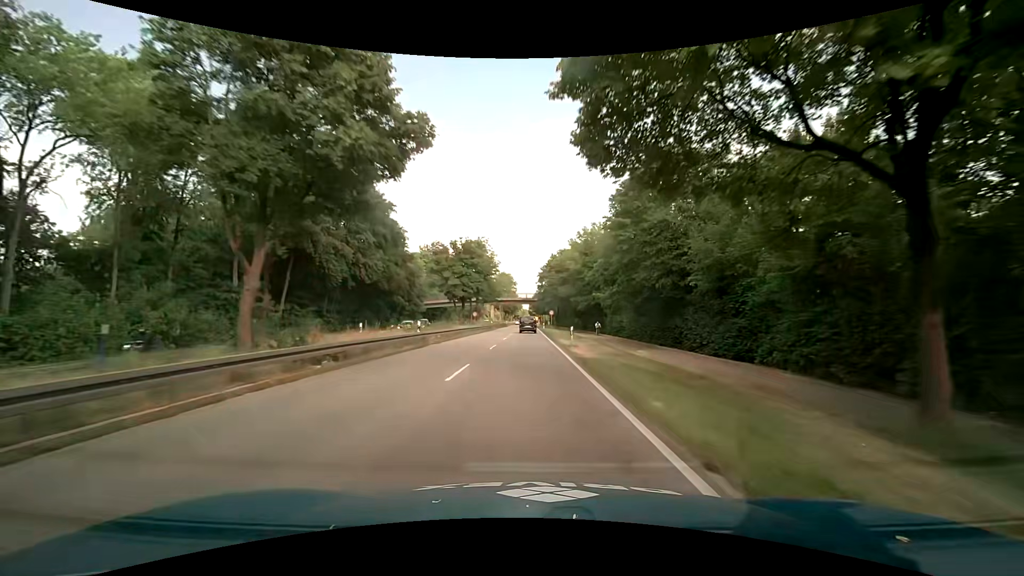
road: primary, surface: asphalt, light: Day
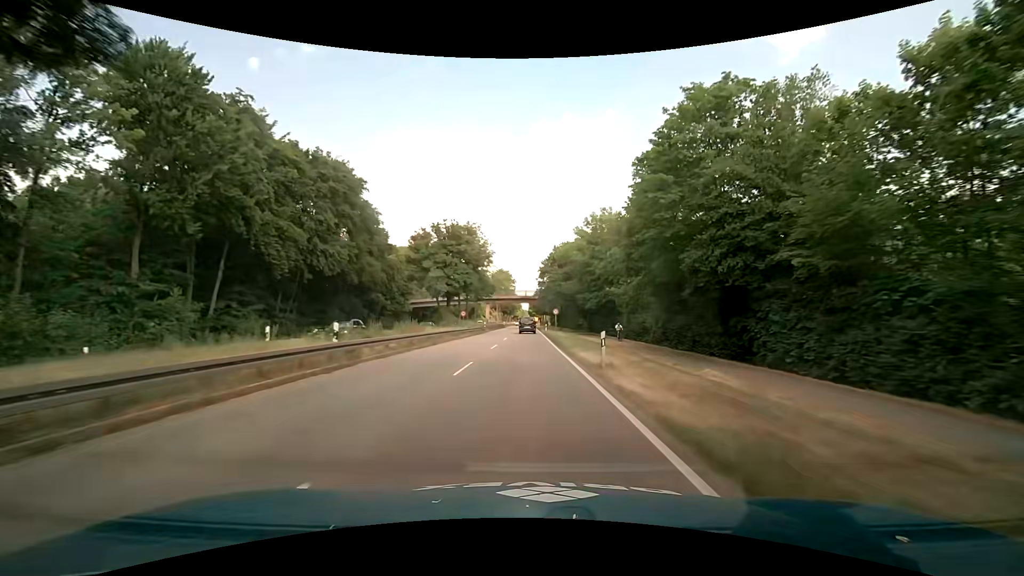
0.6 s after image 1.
(0.0, +11.0) m; 0°
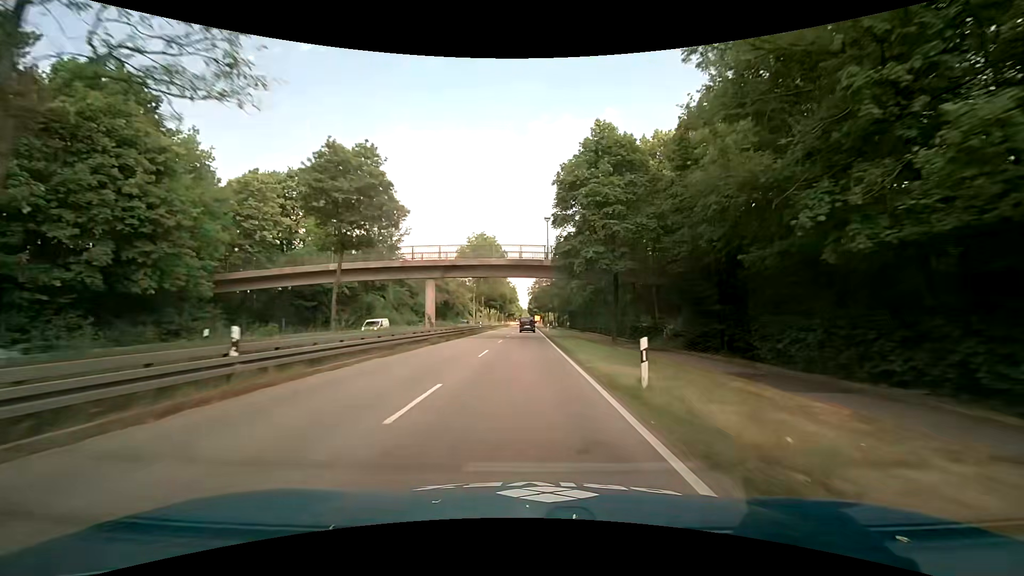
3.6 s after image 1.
(-0.2, +54.4) m; 0°
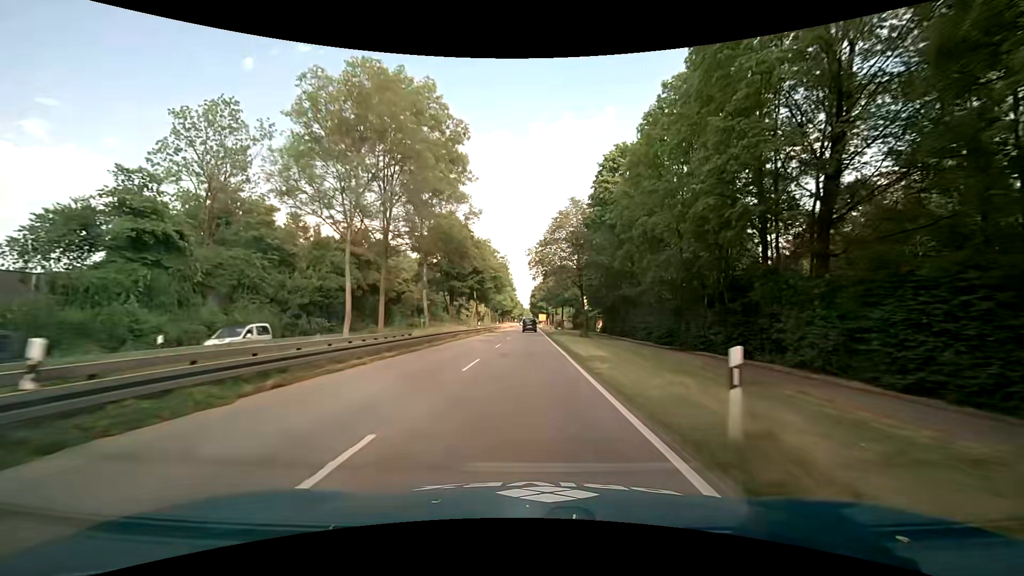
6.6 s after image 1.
(-0.2, +53.1) m; -1°
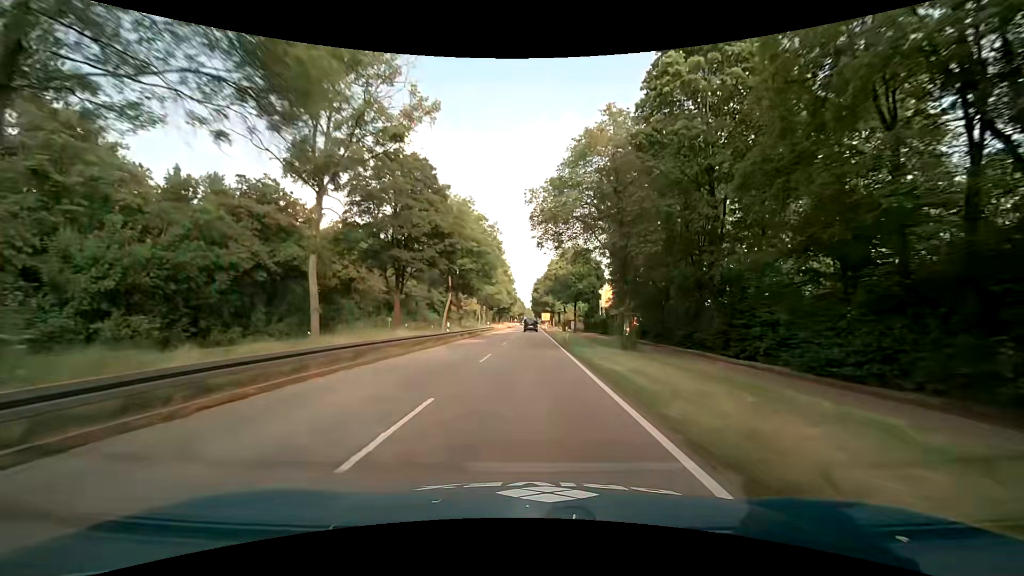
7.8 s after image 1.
(0.0, +21.4) m; -1°
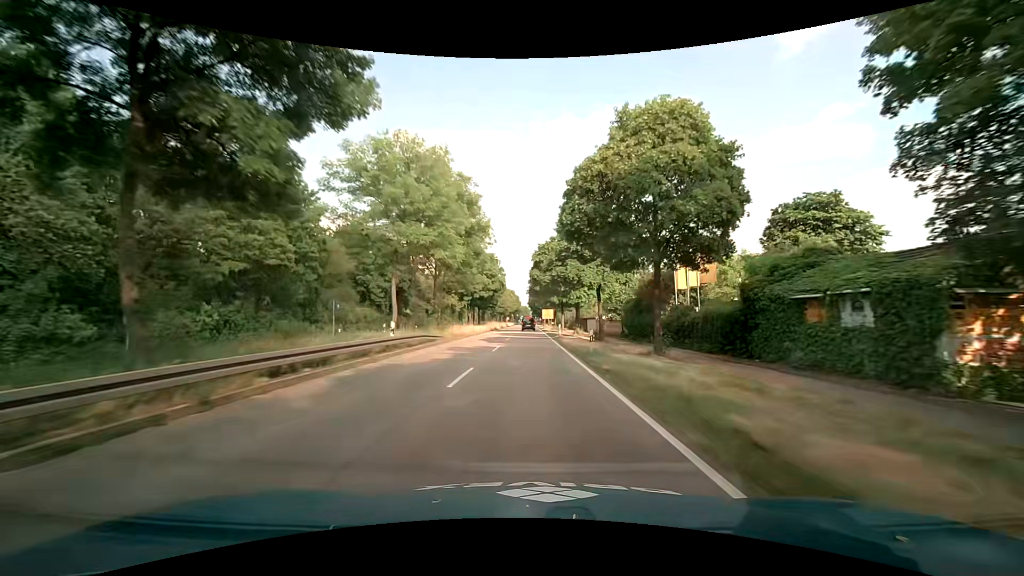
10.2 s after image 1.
(+0.5, +42.9) m; +1°
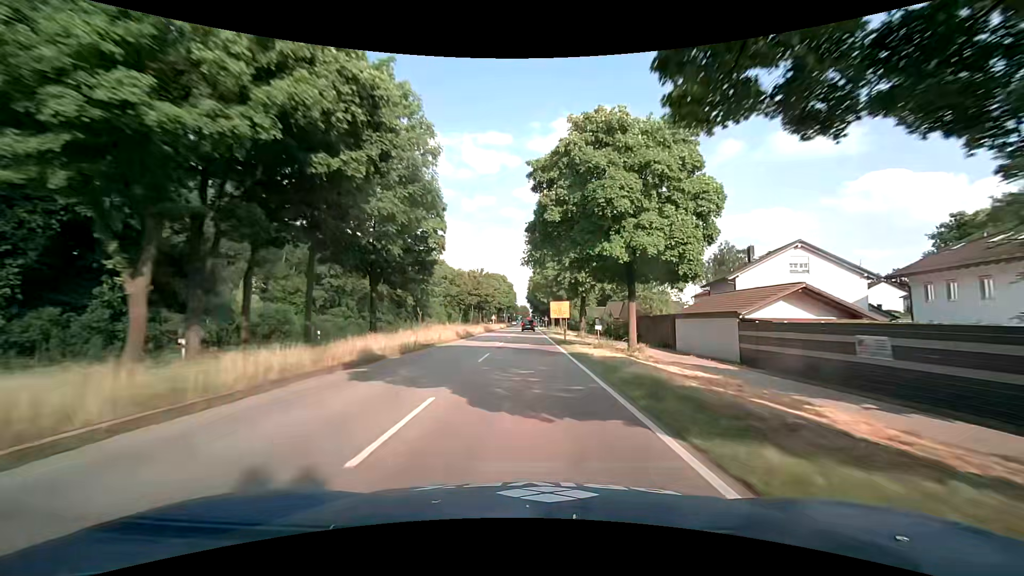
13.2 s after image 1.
(+0.1, +53.7) m; -1°
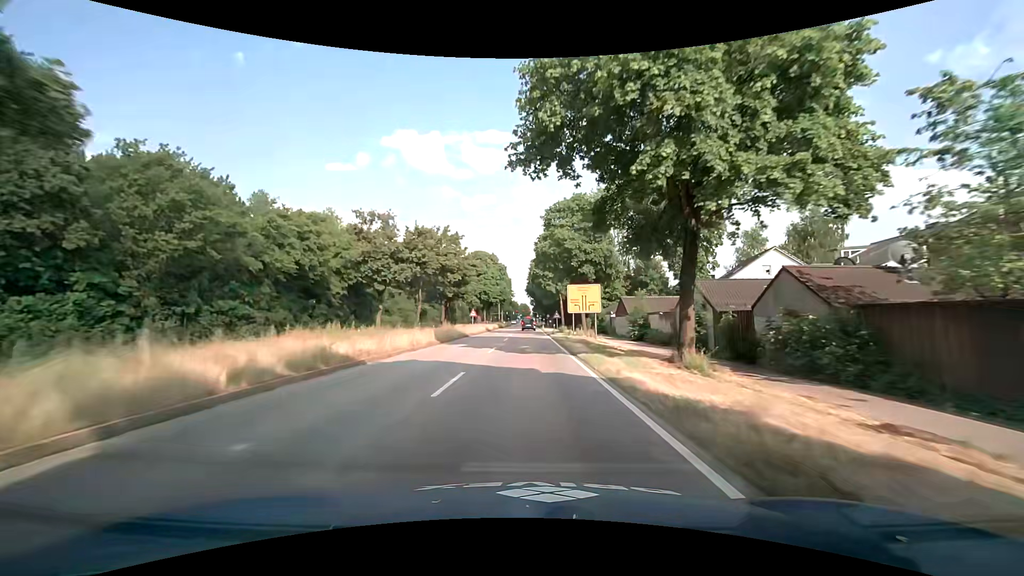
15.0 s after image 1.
(+0.5, +32.2) m; +1°
(0, +10) (0, +20) (0, +30) (0, +40) (-1, +50) (-1, +60) (-1, +70) (-1, +80) (-1, +90) (-1, +100) m
